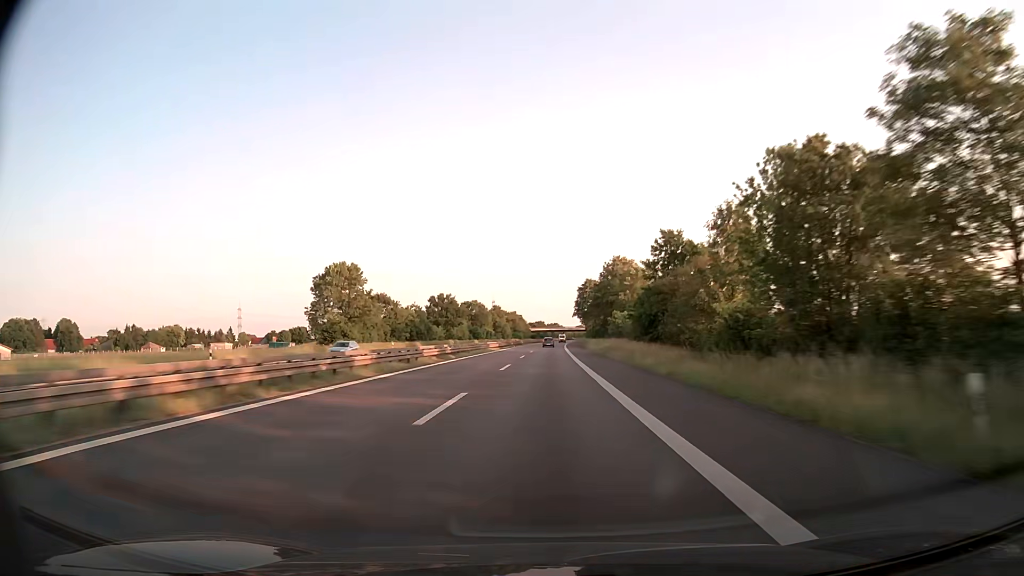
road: trunk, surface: asphalt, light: Day
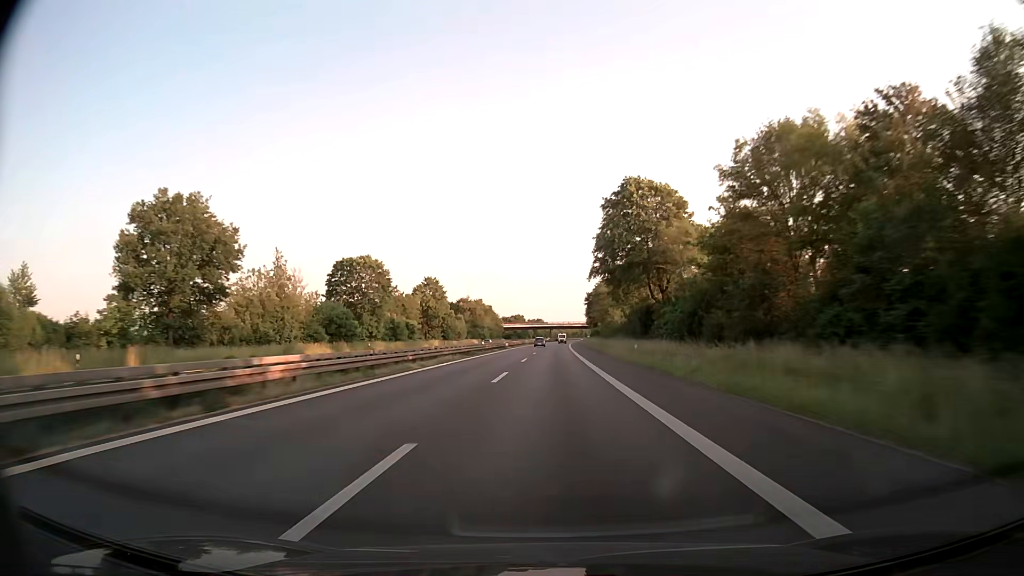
(+1.4, +116.3) m; +1°
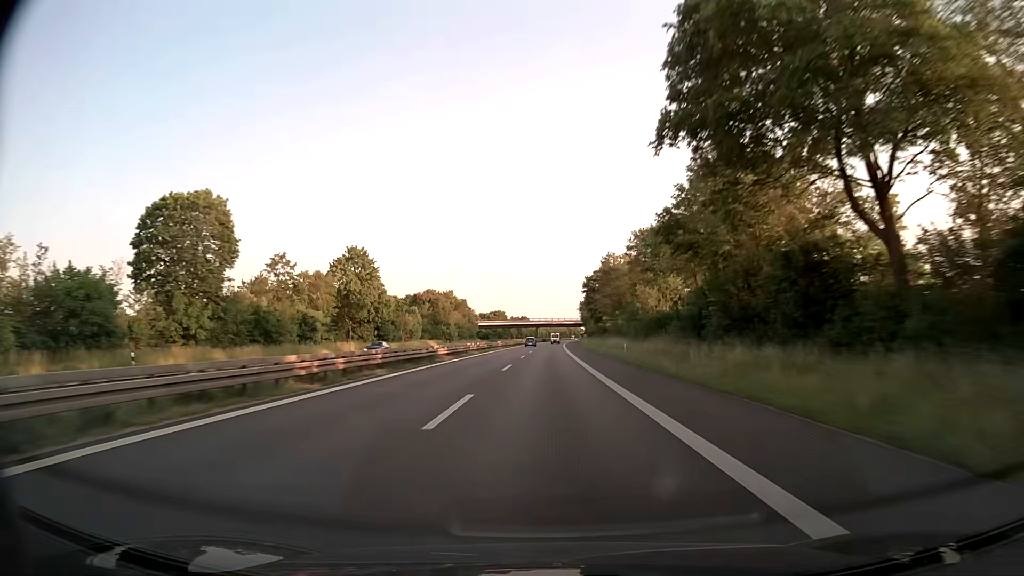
(+0.6, +46.7) m; +1°
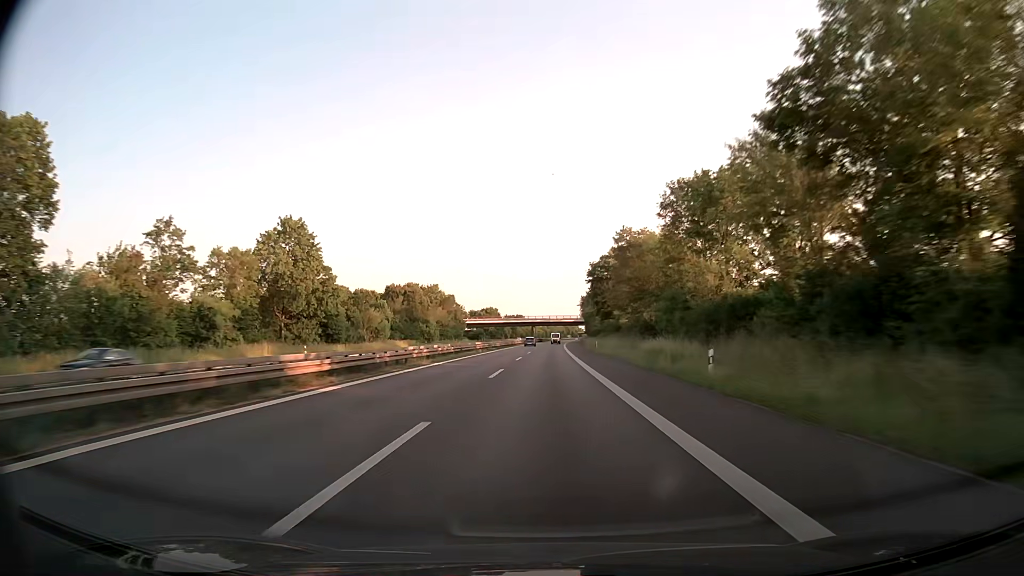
(+0.1, +23.4) m; 0°
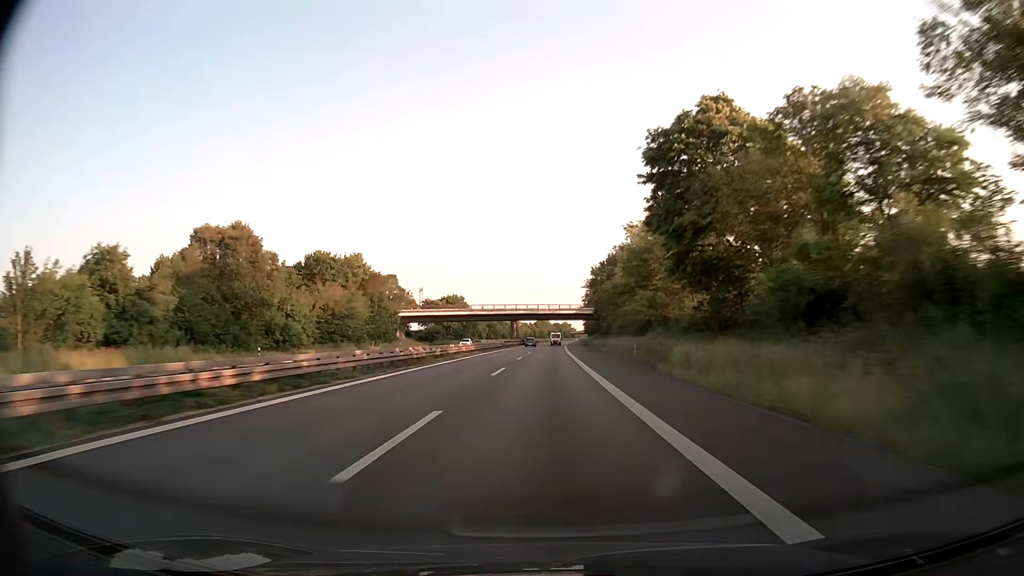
(+0.4, +70.5) m; +1°
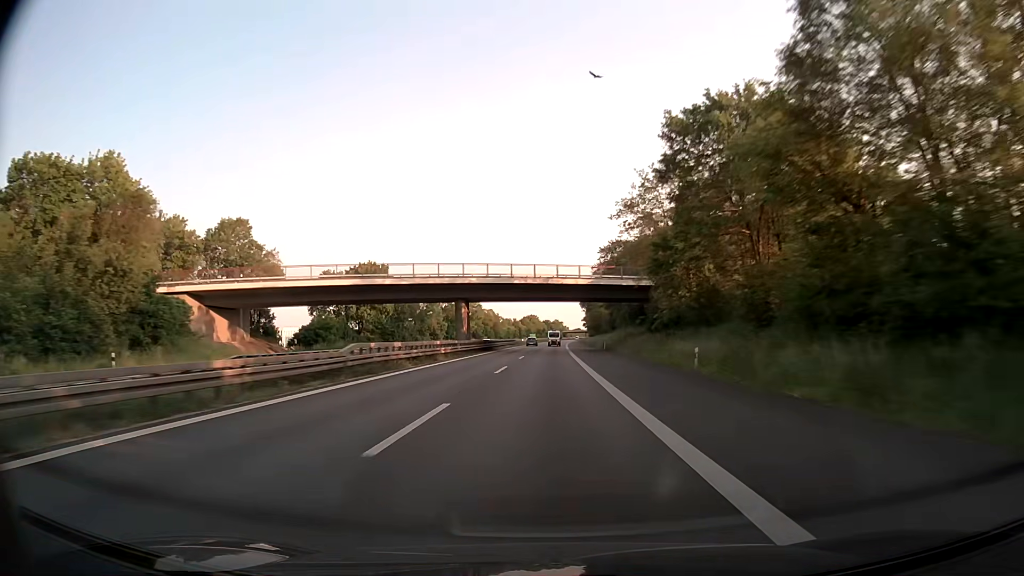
(+0.6, +70.9) m; +1°
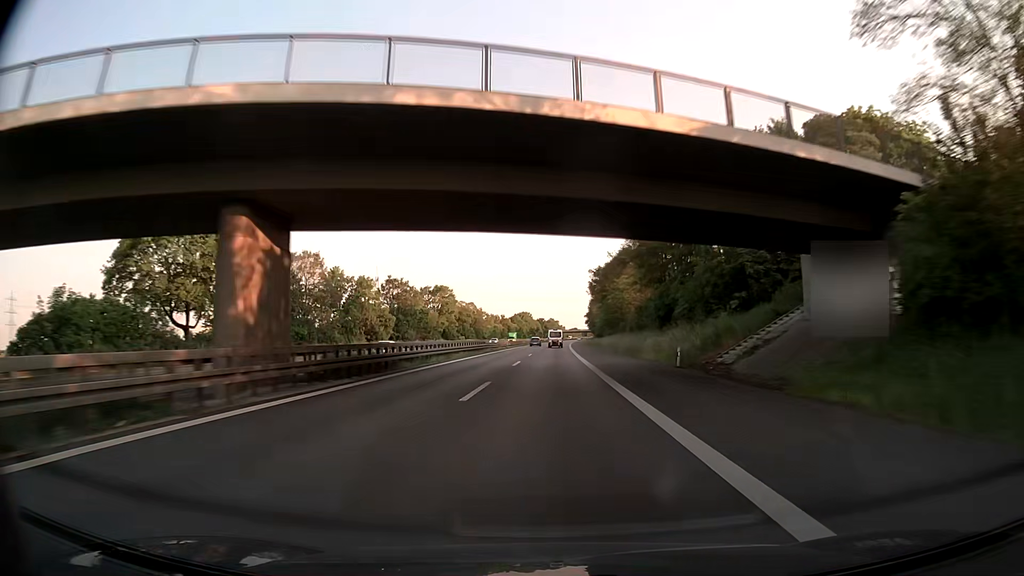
(+0.2, +47.5) m; 0°
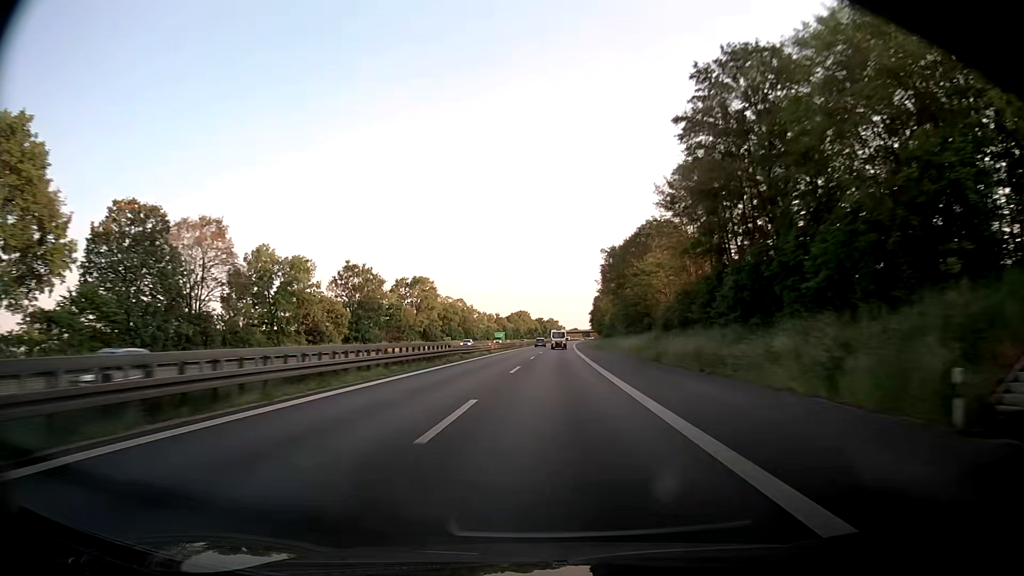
(+0.1, +23.7) m; 0°
(0, +10) (0, +20) (0, +30) (0, +40) (0, +50) (0, +60) (0, +70) (0, +80) (0, +90) (0, +100) m
